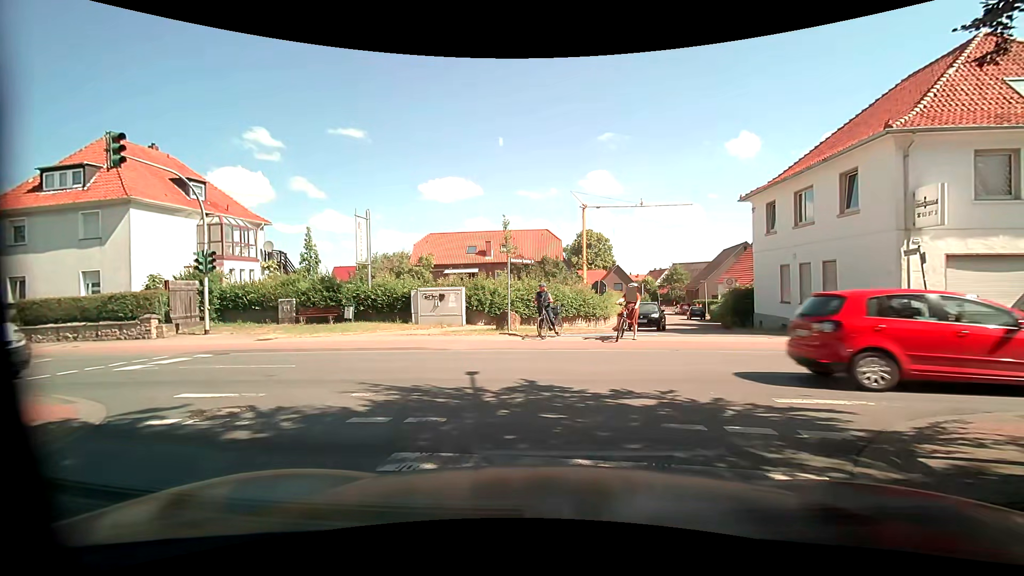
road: residential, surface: asphalt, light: Day
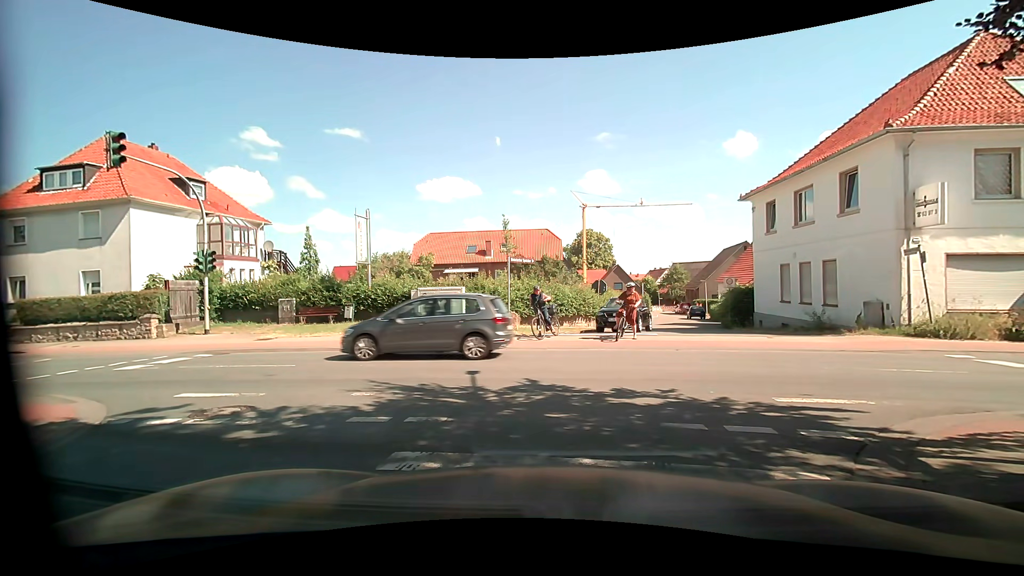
(0.0, +0.1) m; 0°
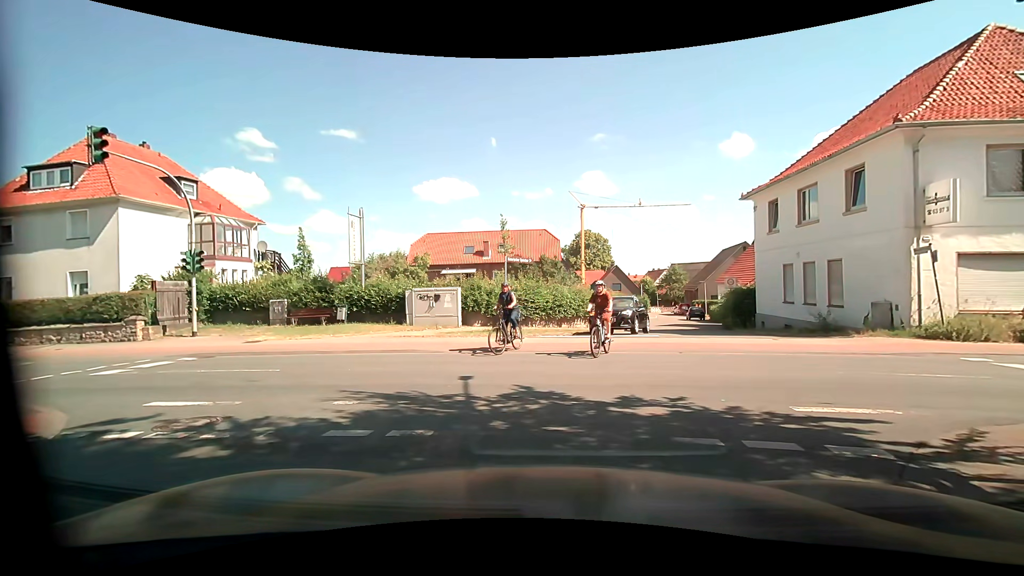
(0.0, +0.5) m; 0°
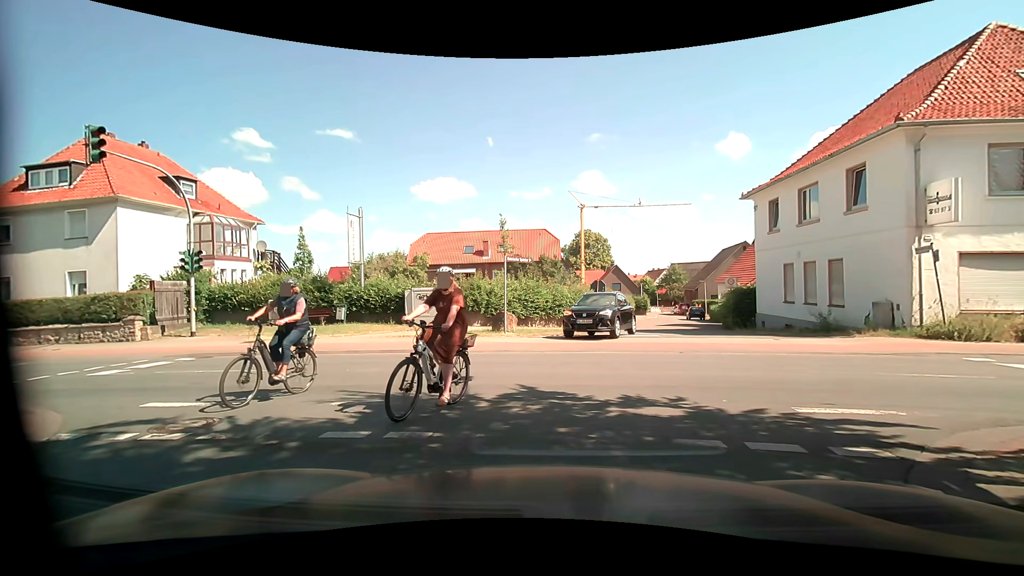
(0.0, +0.2) m; 0°
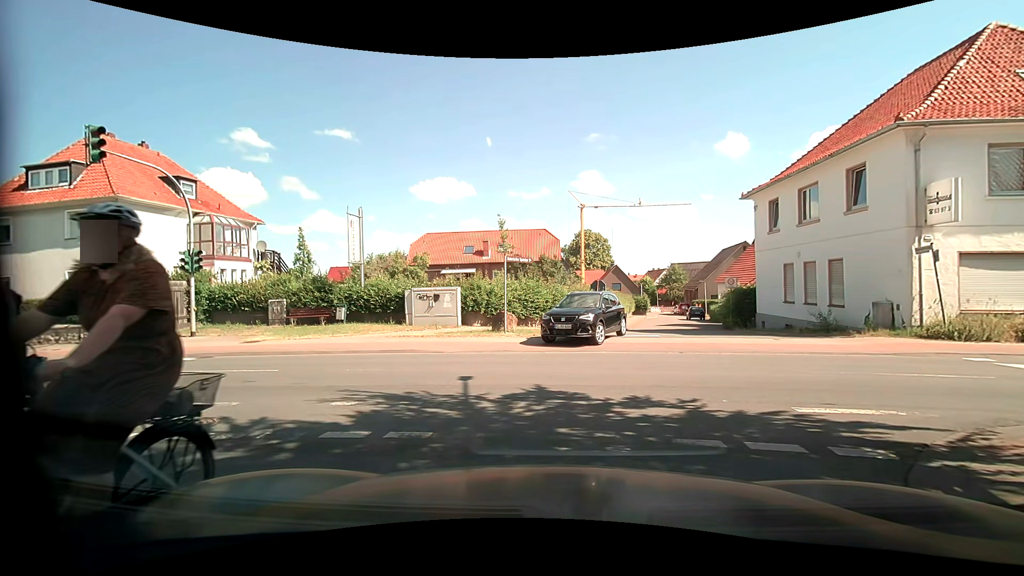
(0.0, 0.0) m; 0°
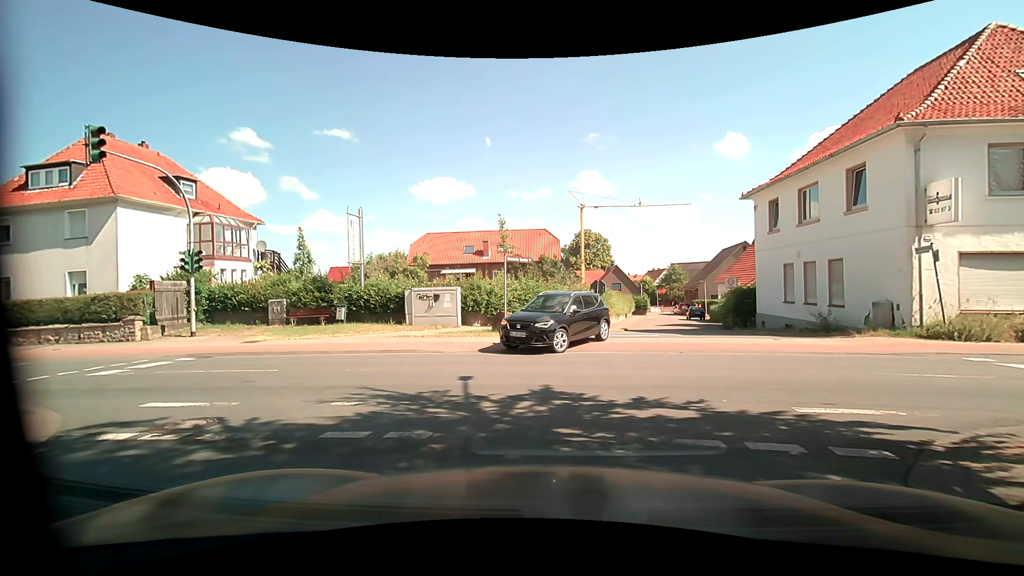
(0.0, 0.0) m; 0°
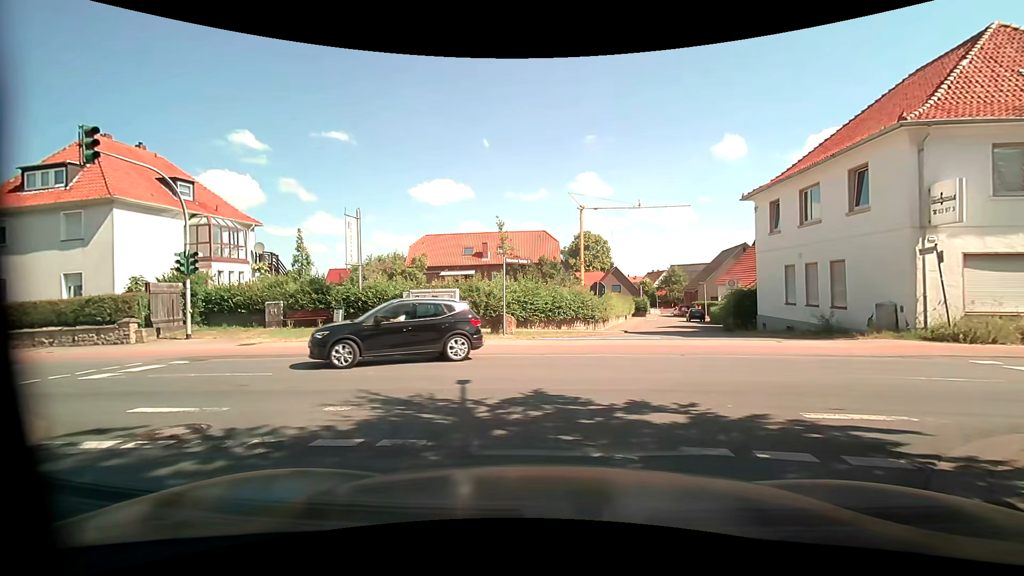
(0.0, +0.2) m; 0°
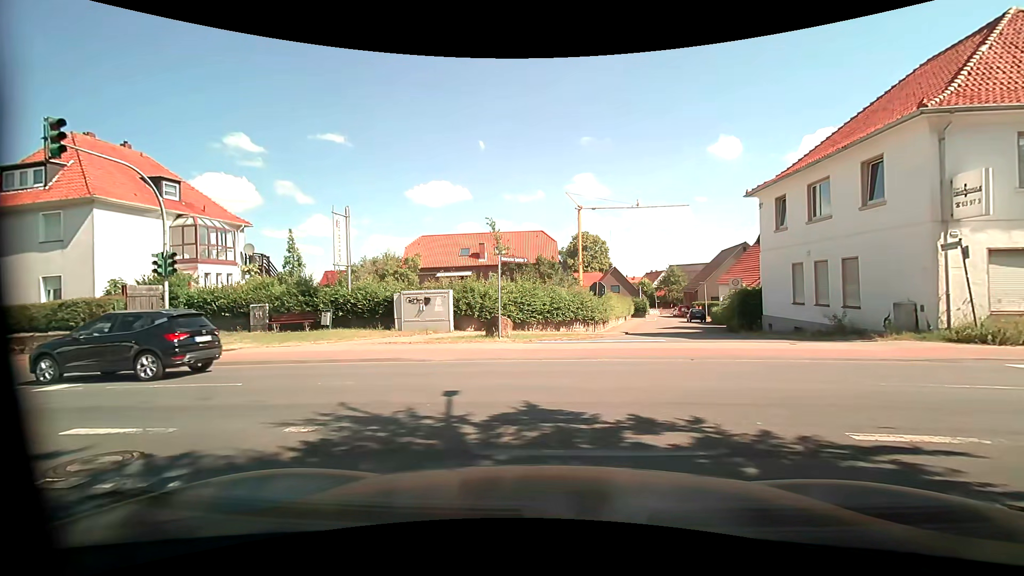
(0.0, +1.0) m; 0°
